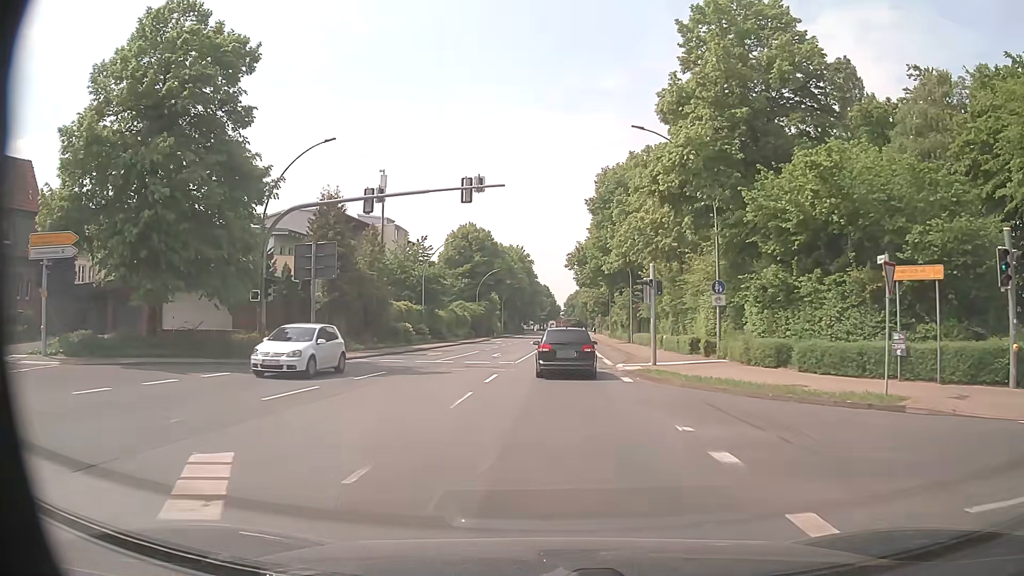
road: primary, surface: asphalt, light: Day
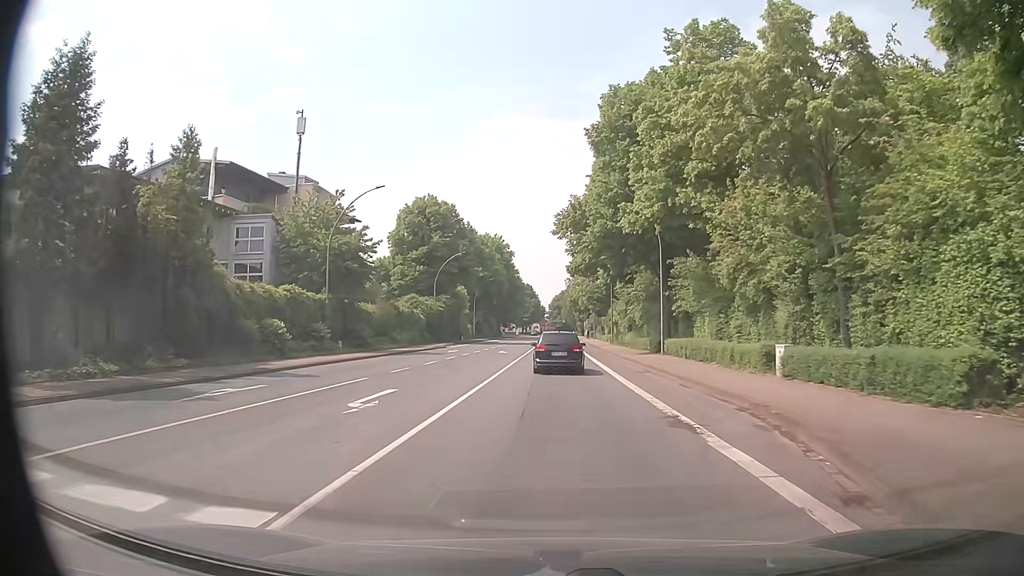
(+0.3, +24.8) m; +1°
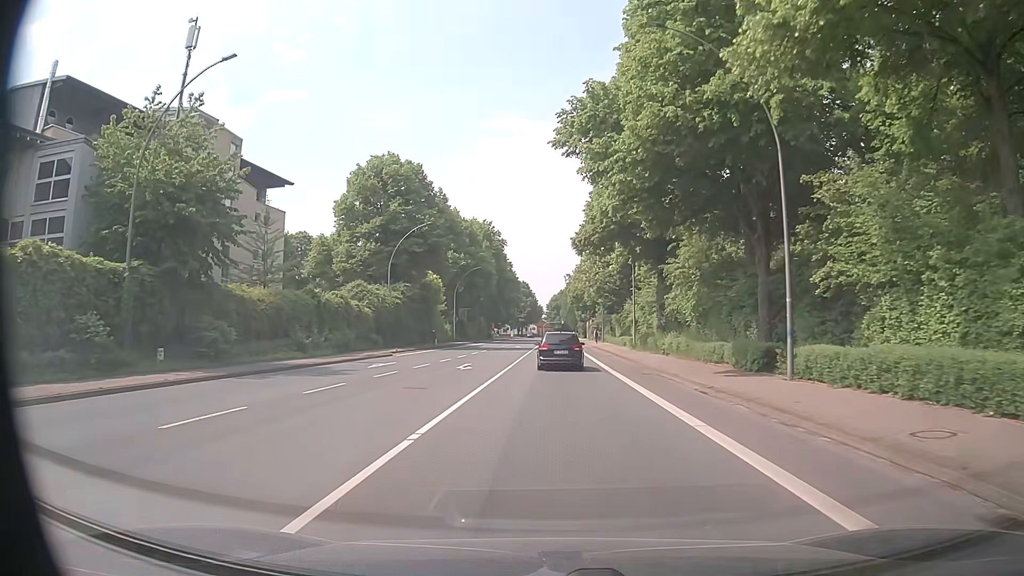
(+0.3, +20.9) m; 0°
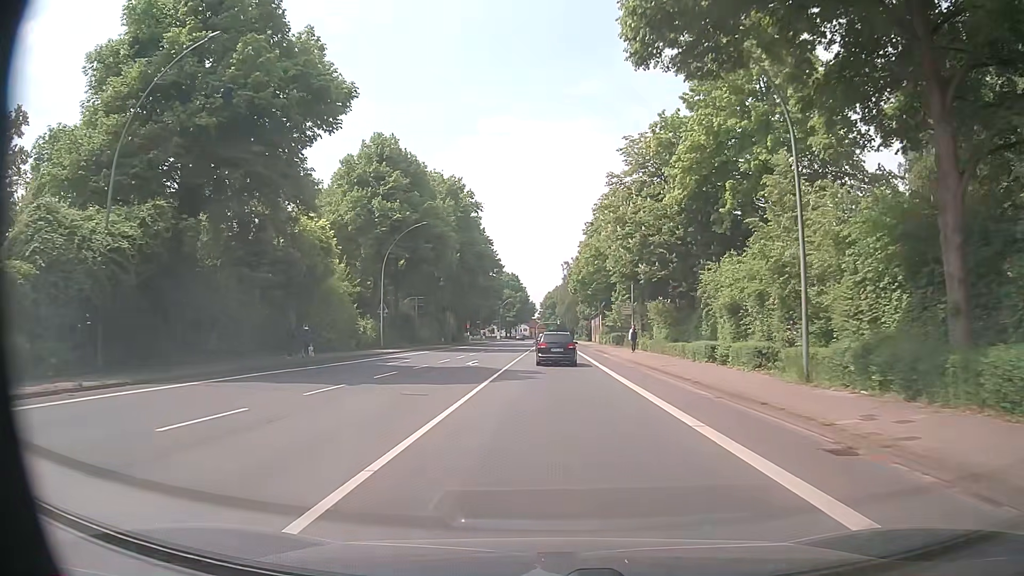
(+0.3, +36.5) m; +1°
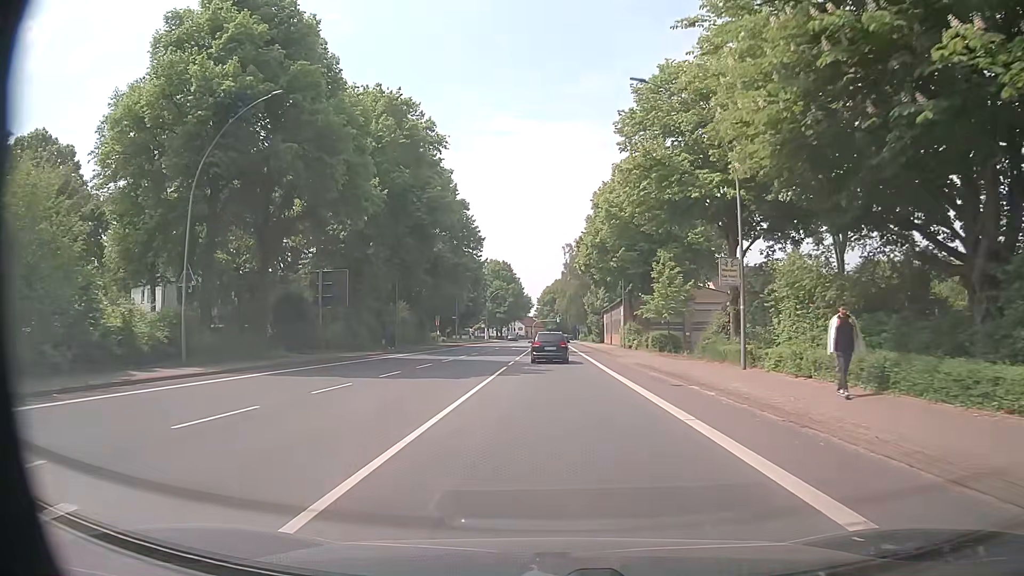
(+0.1, +29.9) m; +1°
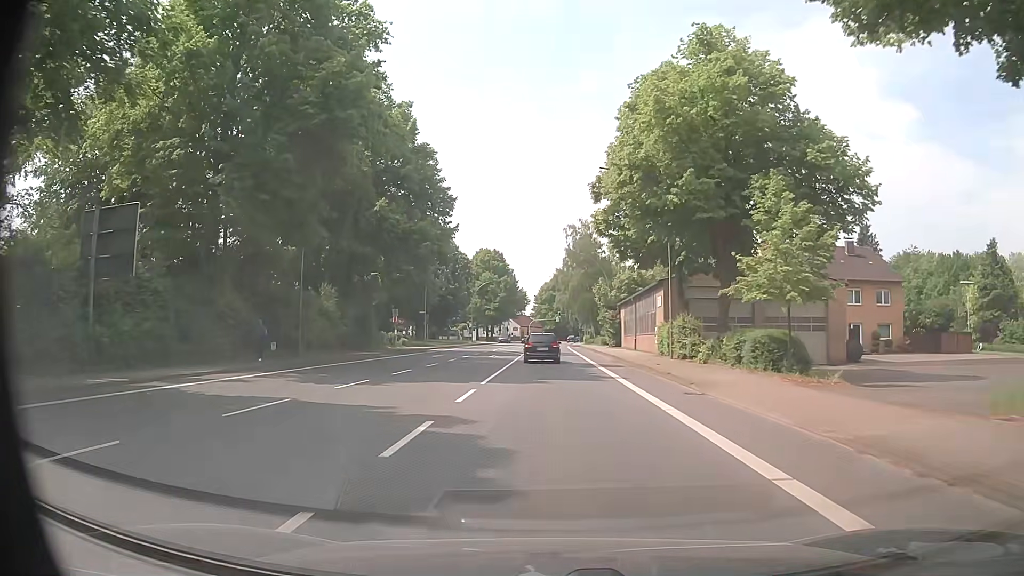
(-0.1, +22.7) m; -1°
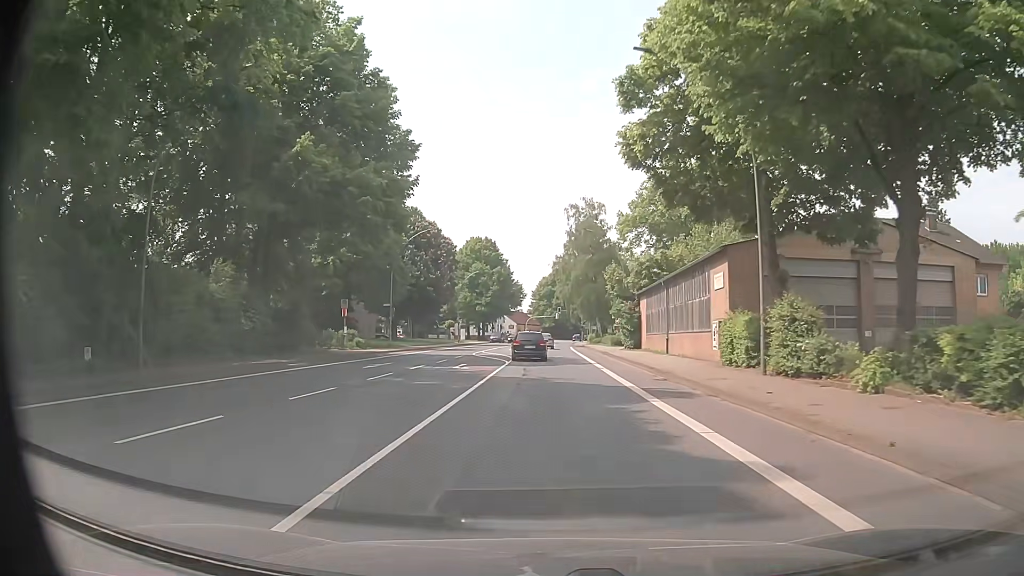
(+0.1, +15.2) m; +1°
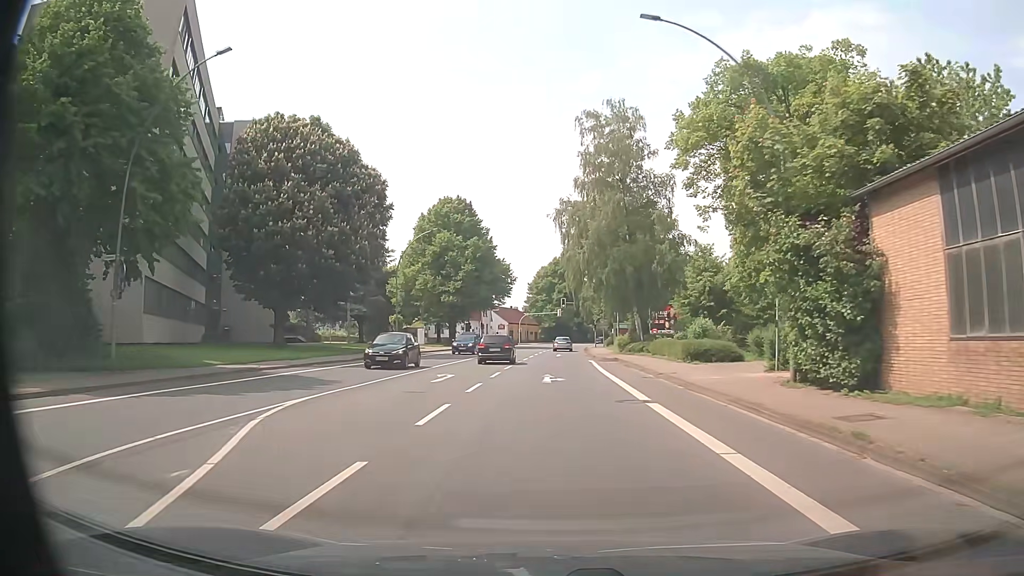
(0.0, +38.0) m; 0°
(0, +10) (0, +20) (0, +30) (0, +40) (+1, +50) (+1, +60) (+1, +70) (+2, +80) (+3, +90) (+3, +100) m
